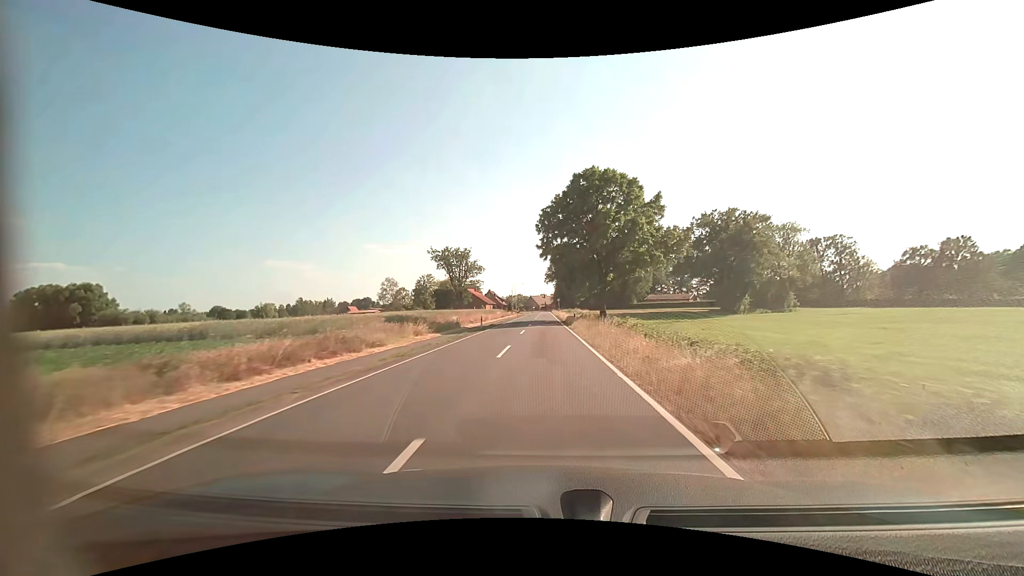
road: tertiary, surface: asphalt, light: Day
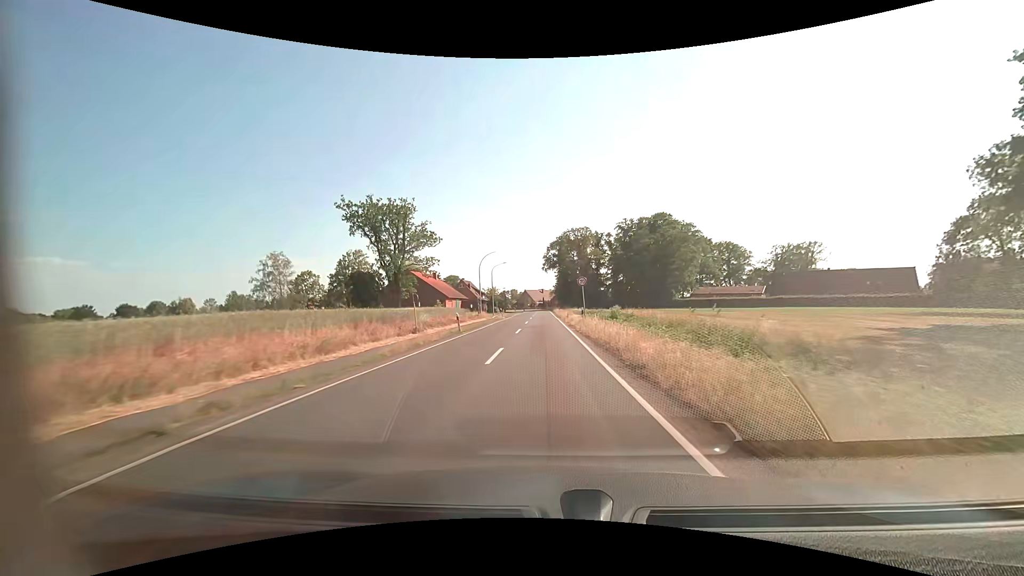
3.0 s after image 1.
(-0.1, +62.8) m; 0°
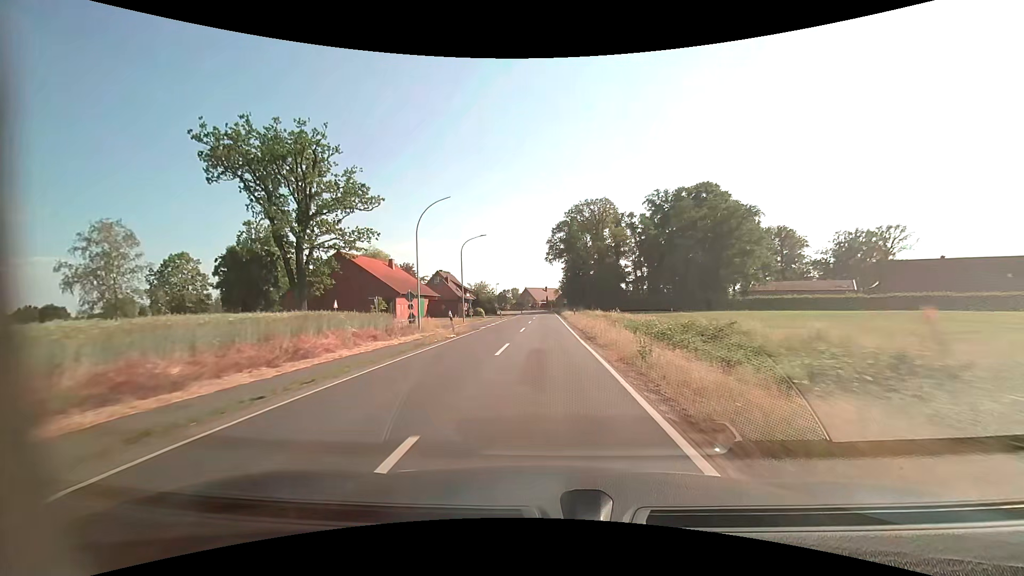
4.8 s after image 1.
(0.0, +34.4) m; 0°
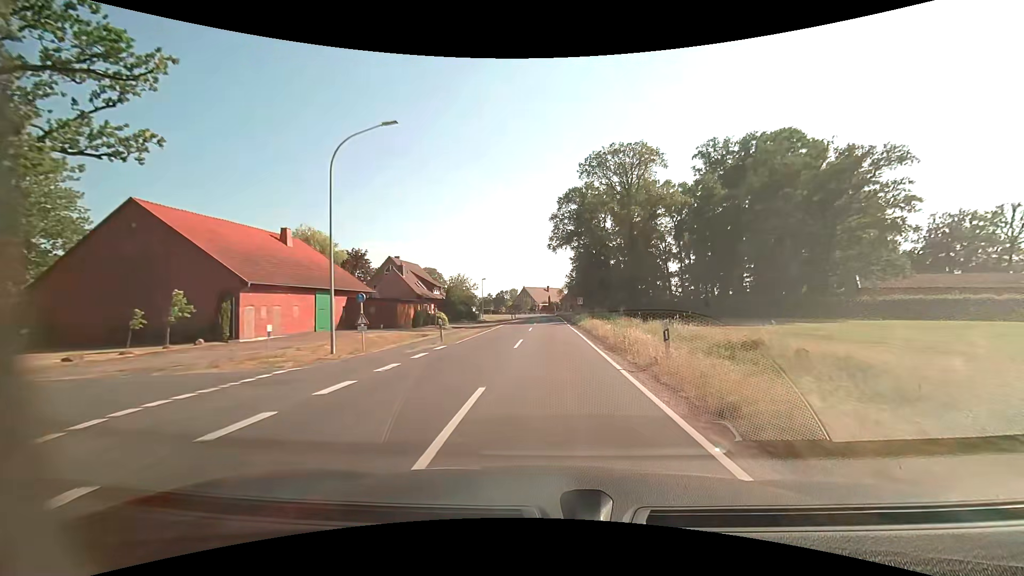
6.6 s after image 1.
(-0.1, +33.2) m; 0°
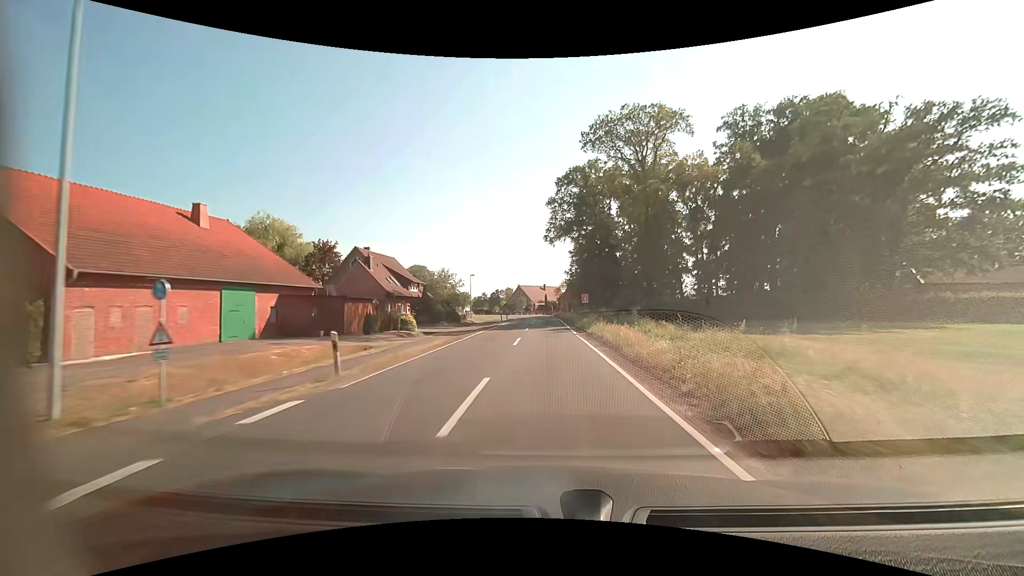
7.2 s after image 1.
(+0.1, +11.2) m; 0°
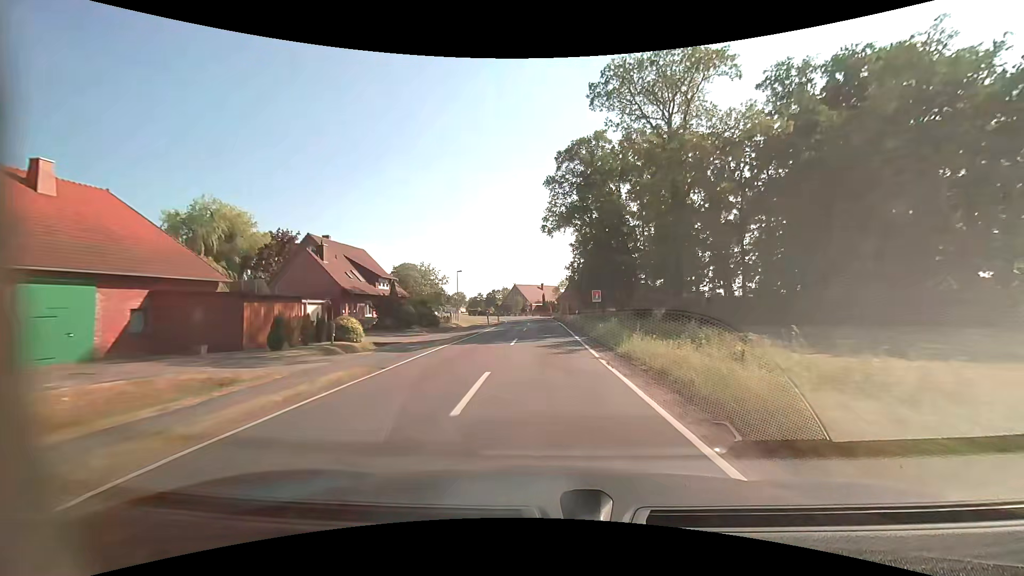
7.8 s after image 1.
(+0.1, +11.3) m; 0°
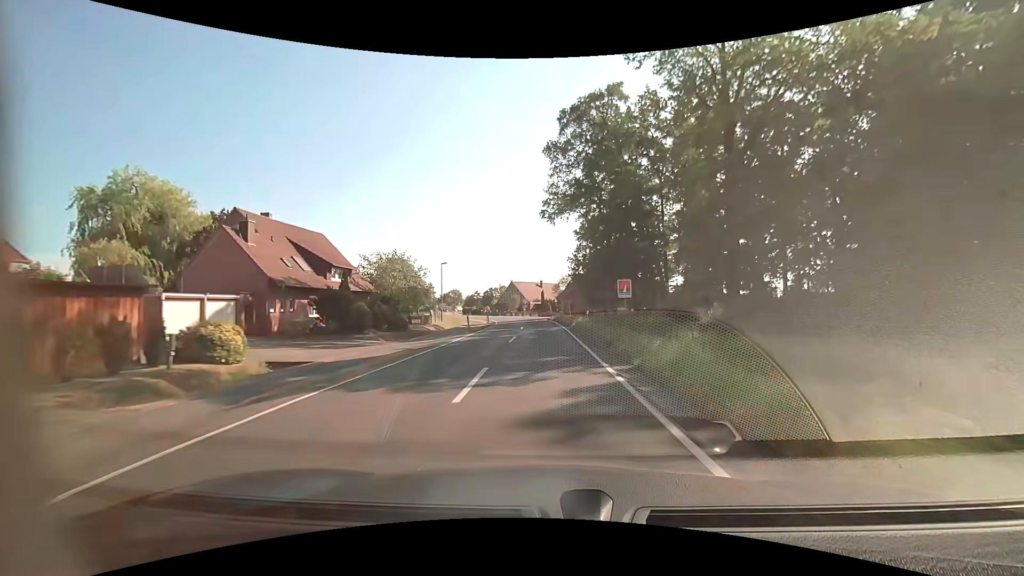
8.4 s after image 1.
(0.0, +11.3) m; 0°
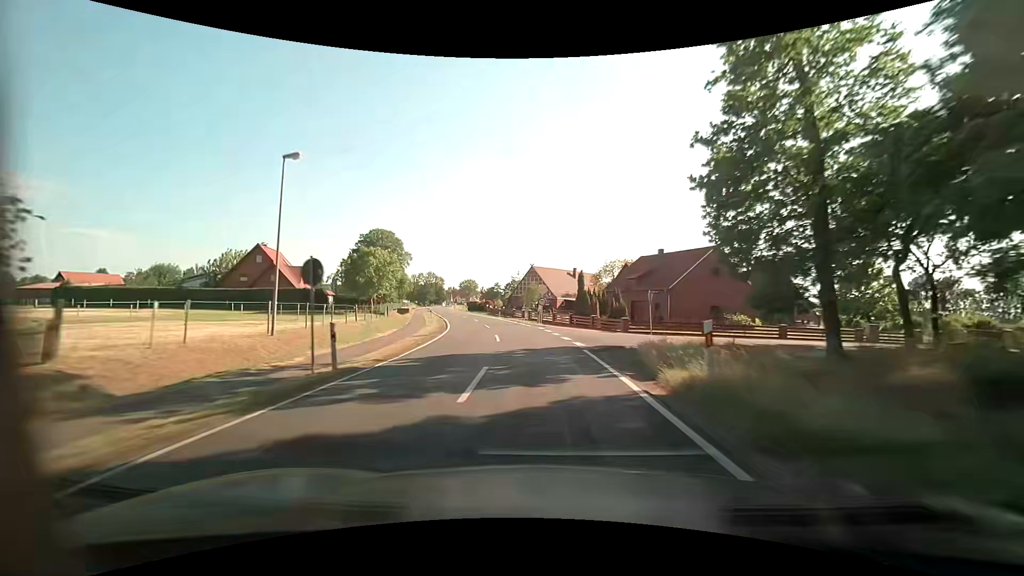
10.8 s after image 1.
(-0.9, +45.5) m; -4°
(0, +10) (-1, +20) (-2, +30) (-3, +40) (-6, +50) (-8, +59) (-11, +69) (-13, +79) (-16, +88) (-18, +98) m
